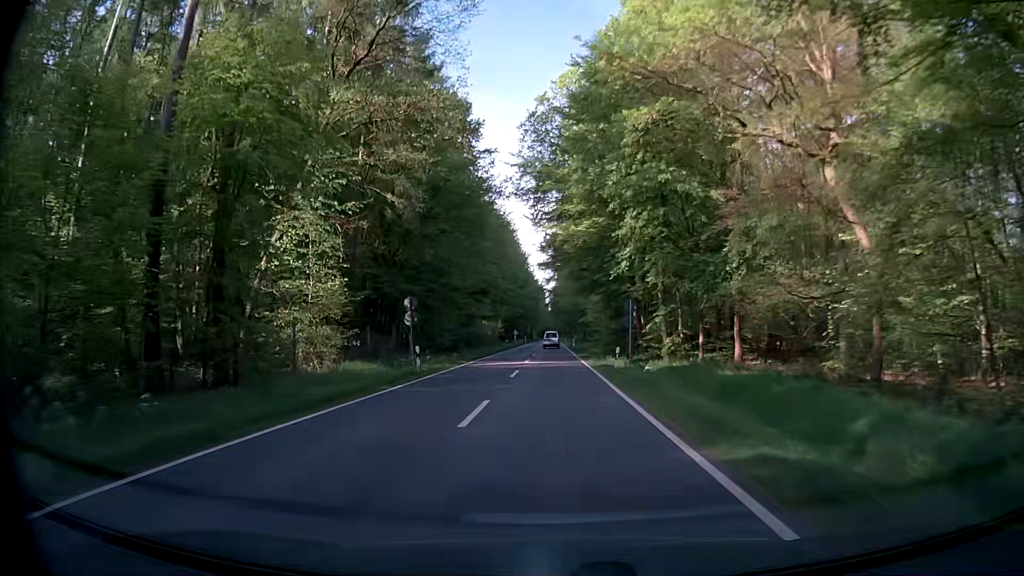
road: secondary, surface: asphalt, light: Day
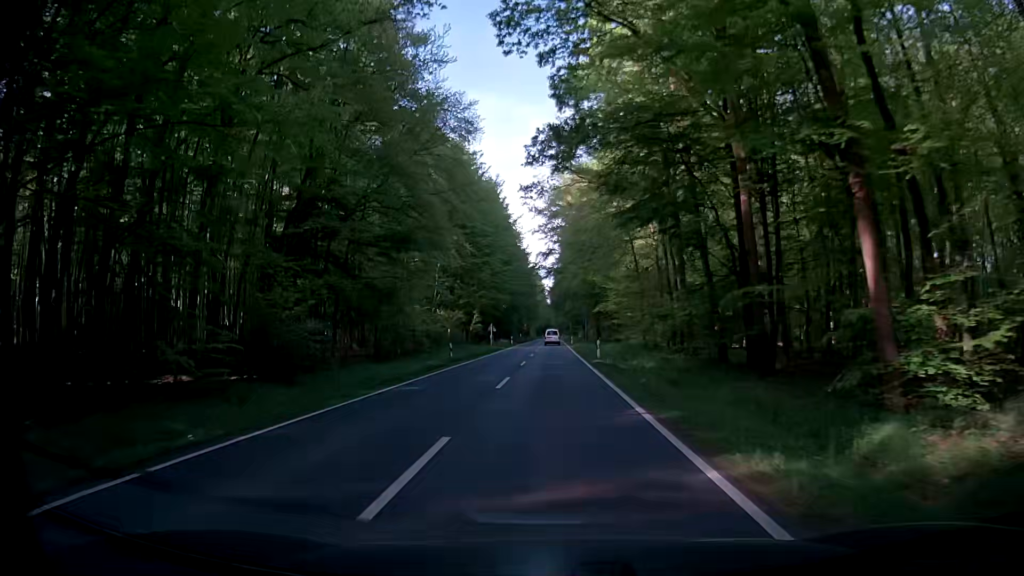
(+0.3, +41.2) m; 0°
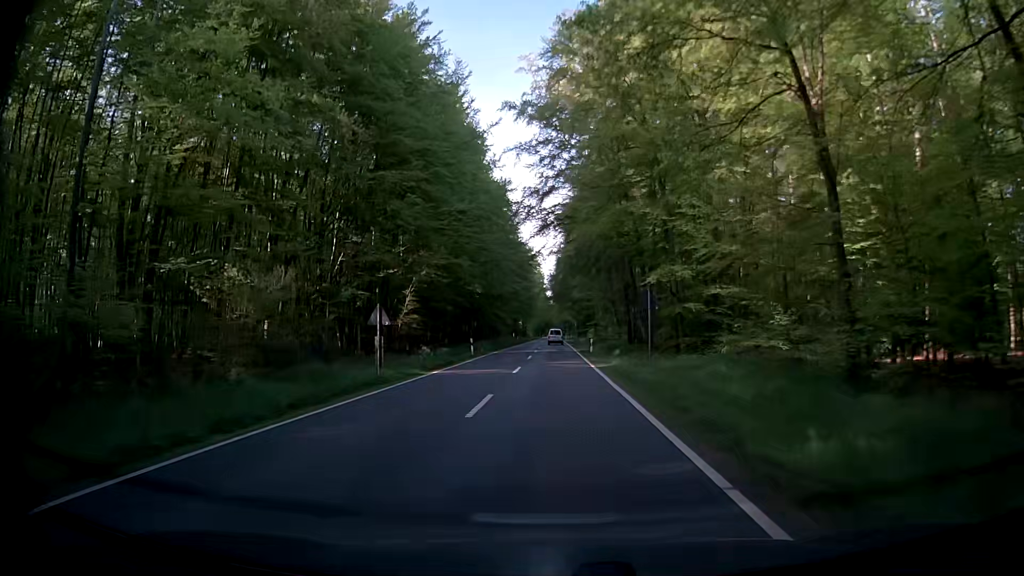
(+0.1, +42.1) m; 0°
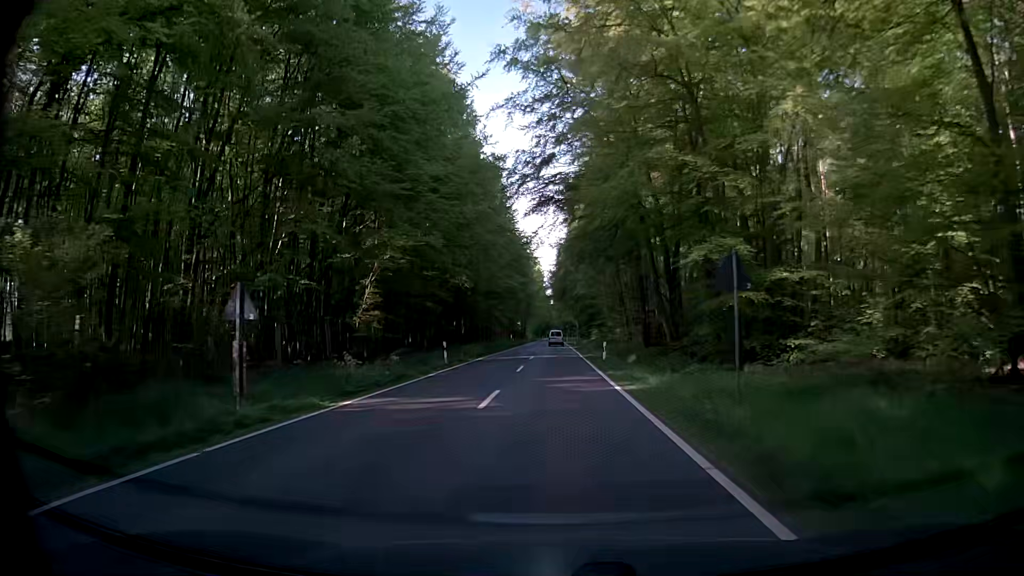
(0.0, +10.6) m; 0°
(0, +10) (0, +20) (0, +30) (-1, +40) (-1, +50) (-1, +60) (-1, +70) (-1, +80) (-1, +90) (-1, +100) m
